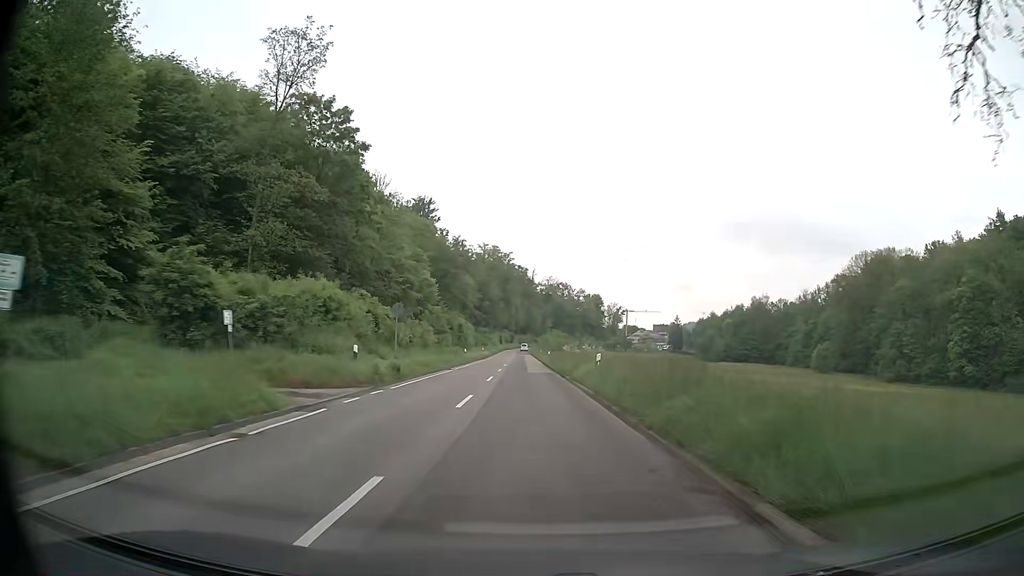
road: secondary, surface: asphalt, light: Day
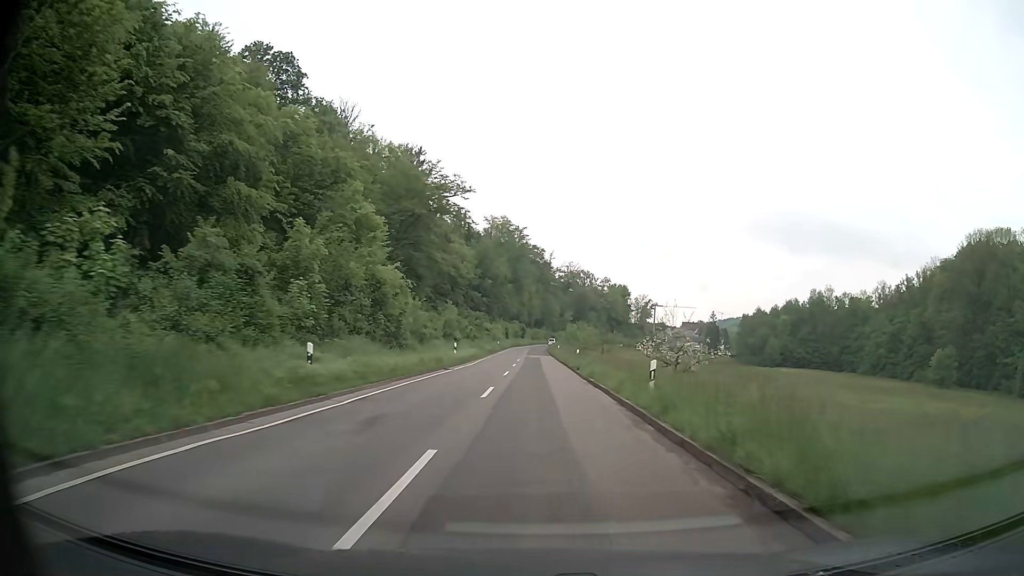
(-0.9, +46.9) m; -1°
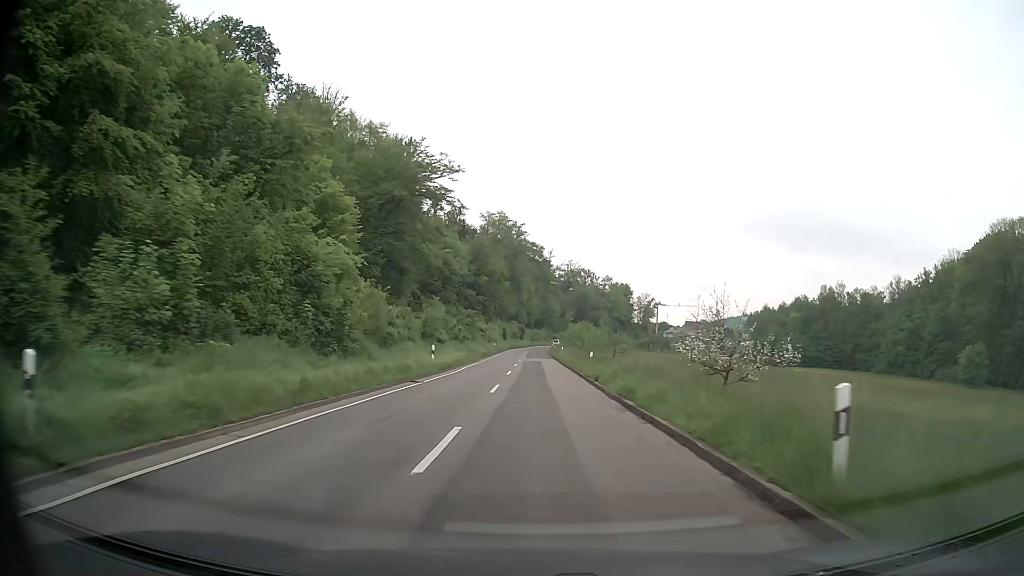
(0.0, +9.4) m; +1°
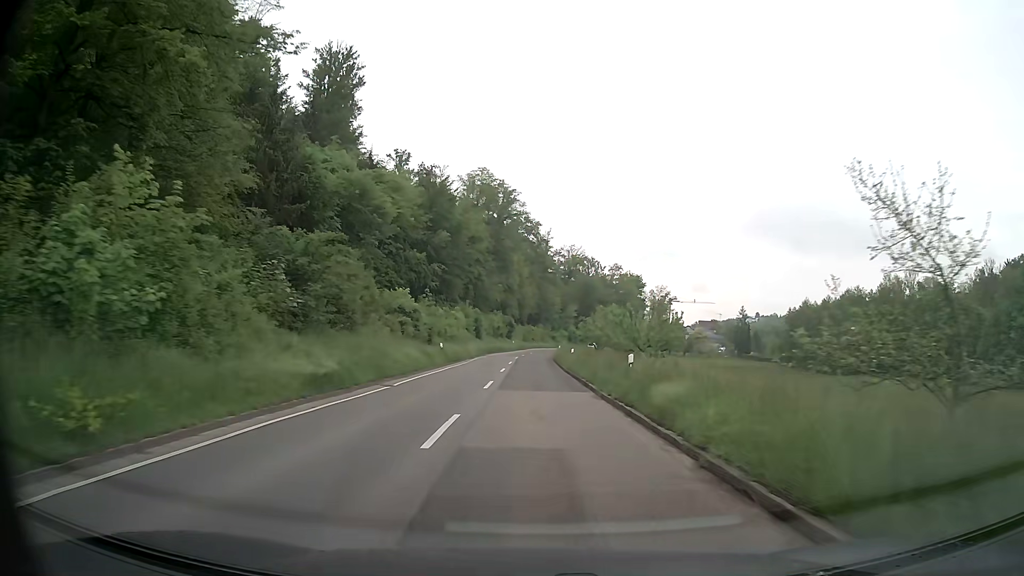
(-0.2, +46.5) m; 0°
